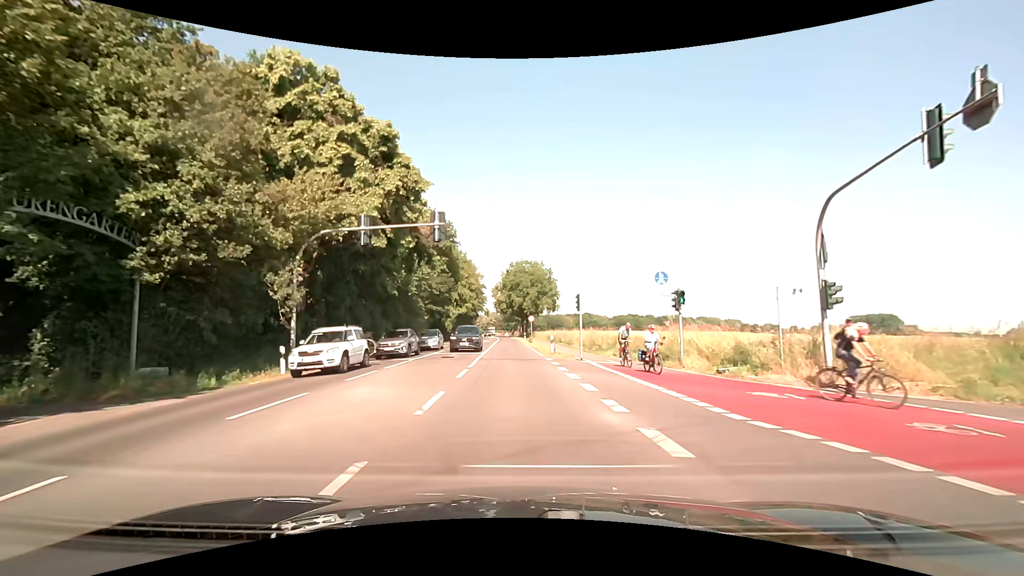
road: secondary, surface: asphalt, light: Day
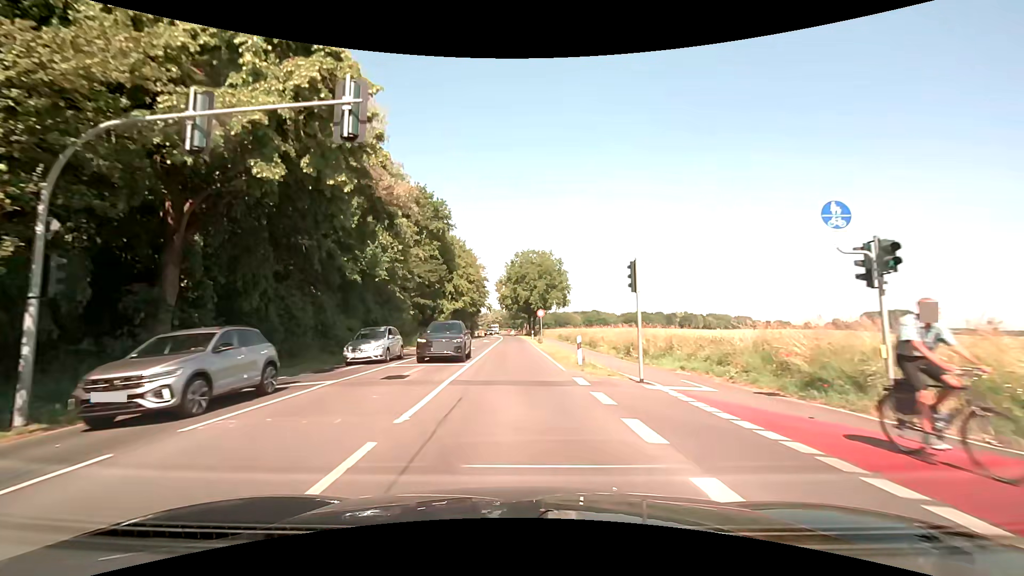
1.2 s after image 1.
(0.0, +11.7) m; -1°
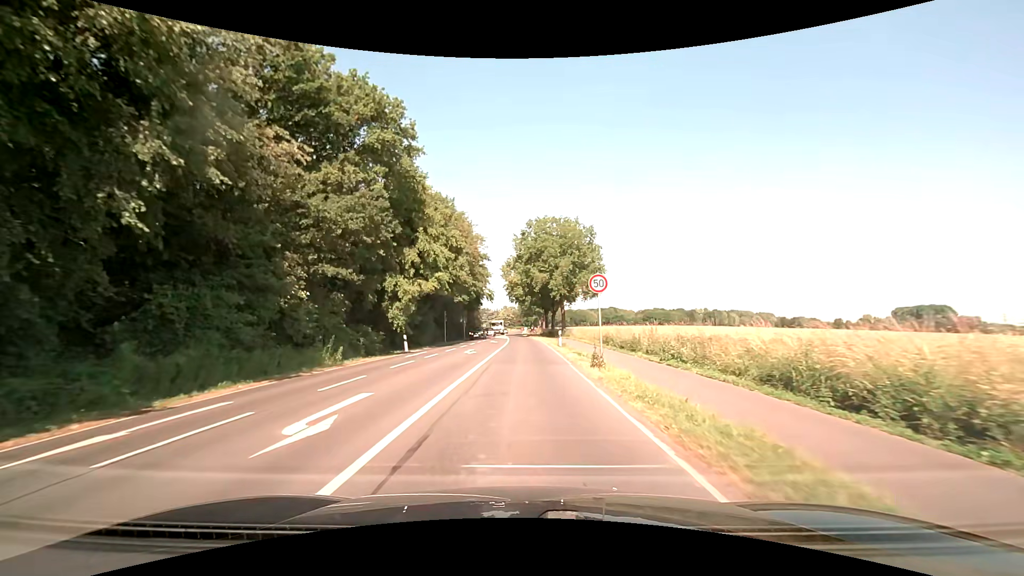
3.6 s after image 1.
(-0.4, +27.7) m; -1°
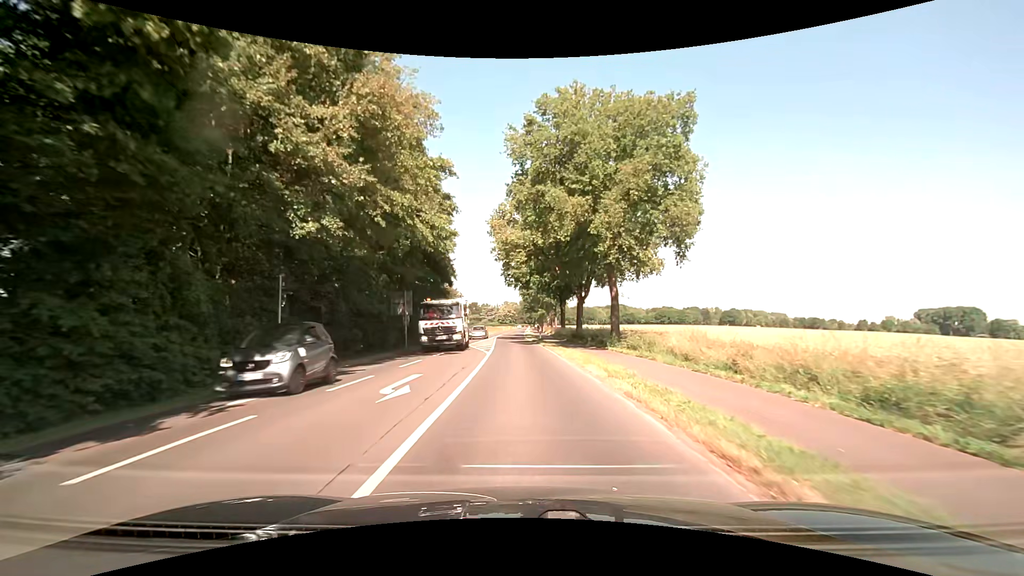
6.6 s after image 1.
(-0.2, +37.0) m; 0°
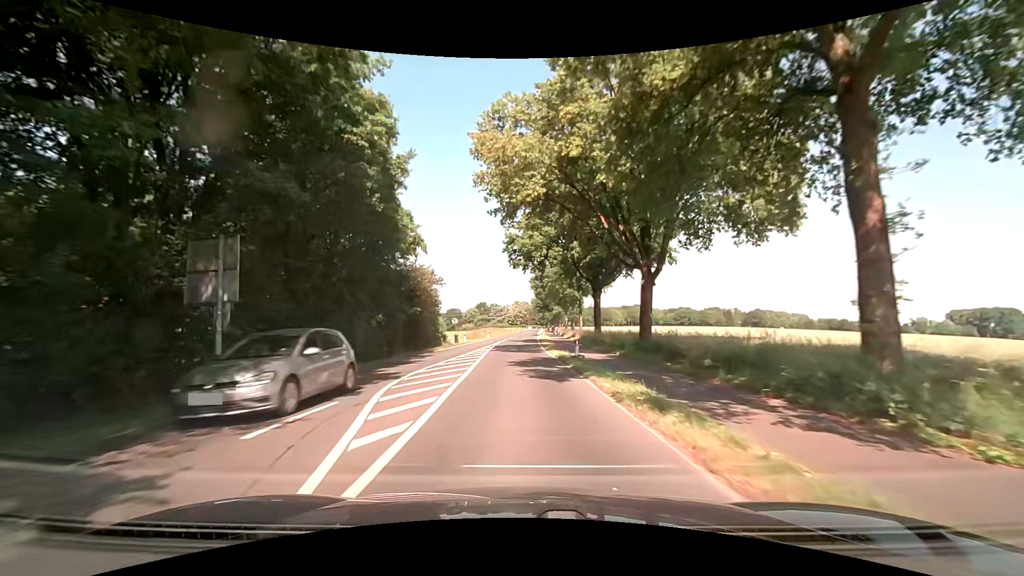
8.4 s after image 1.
(-0.2, +22.5) m; -2°
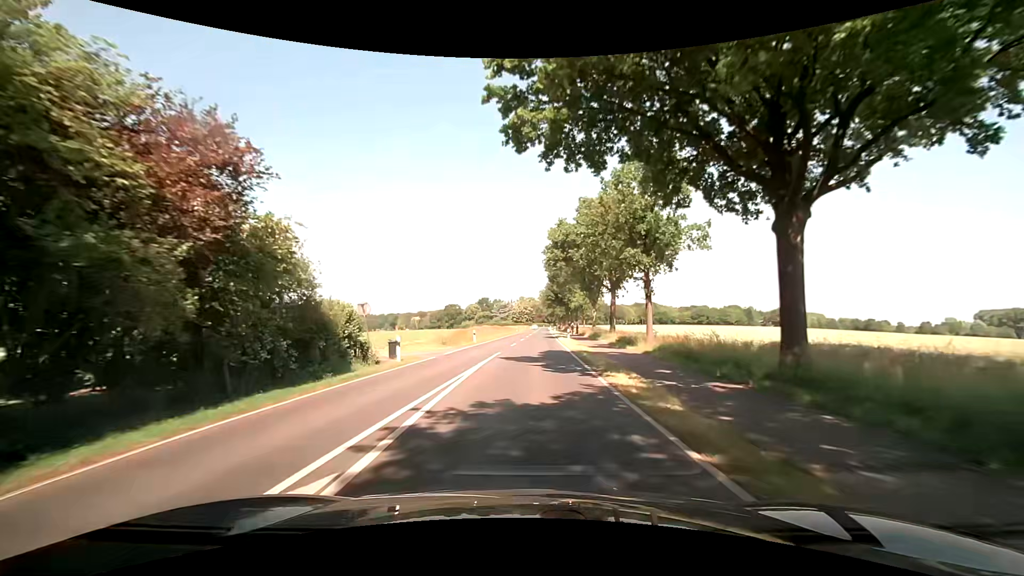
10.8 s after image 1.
(-0.3, +30.1) m; 0°
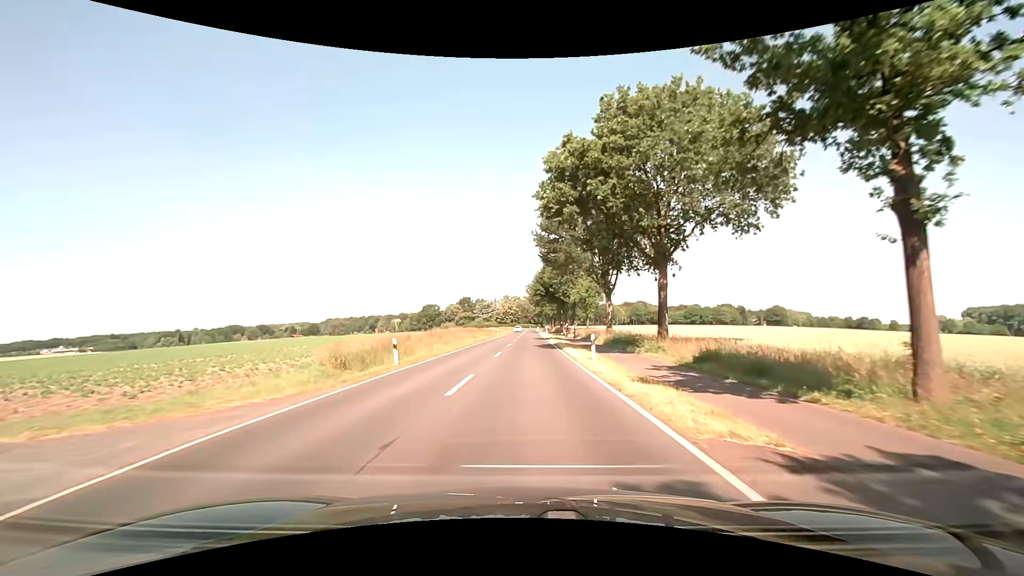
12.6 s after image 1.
(+0.3, +22.7) m; +2°
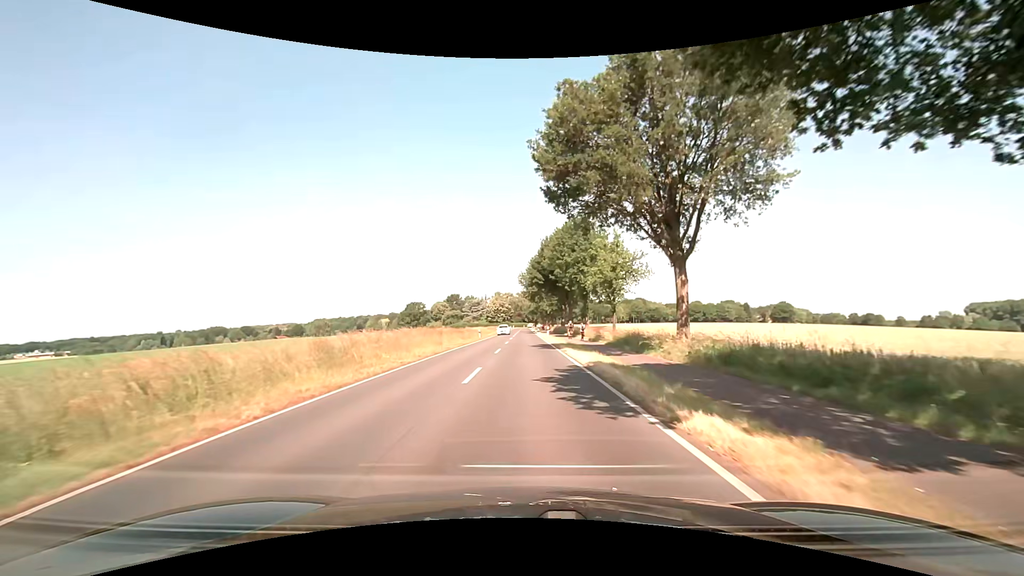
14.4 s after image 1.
(+0.1, +22.7) m; +1°
(0, +10) (0, +20) (0, +30) (0, +40) (0, +50) (0, +60) (0, +70) (0, +80) (0, +90) (0, +100) m
